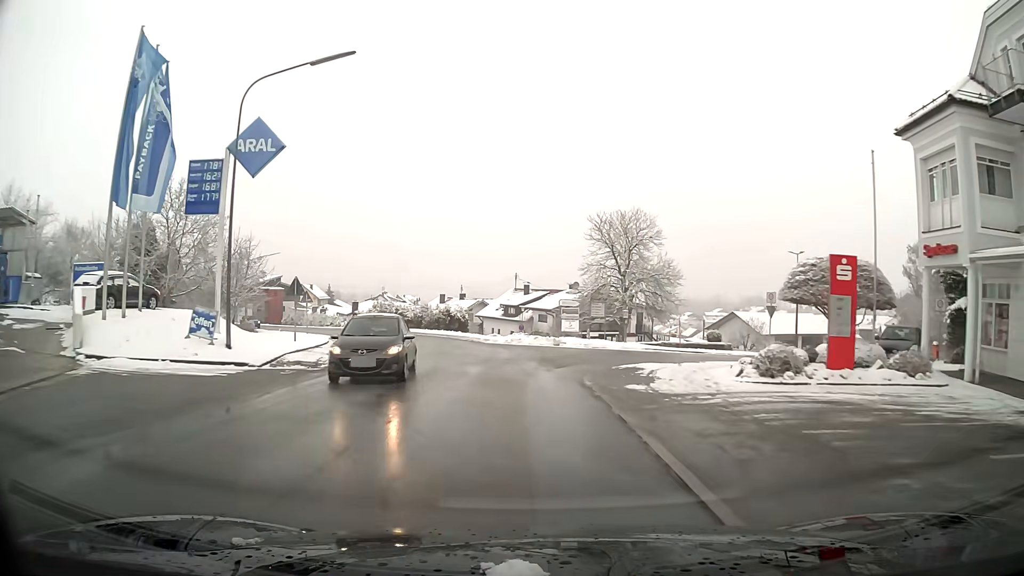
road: tertiary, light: Day
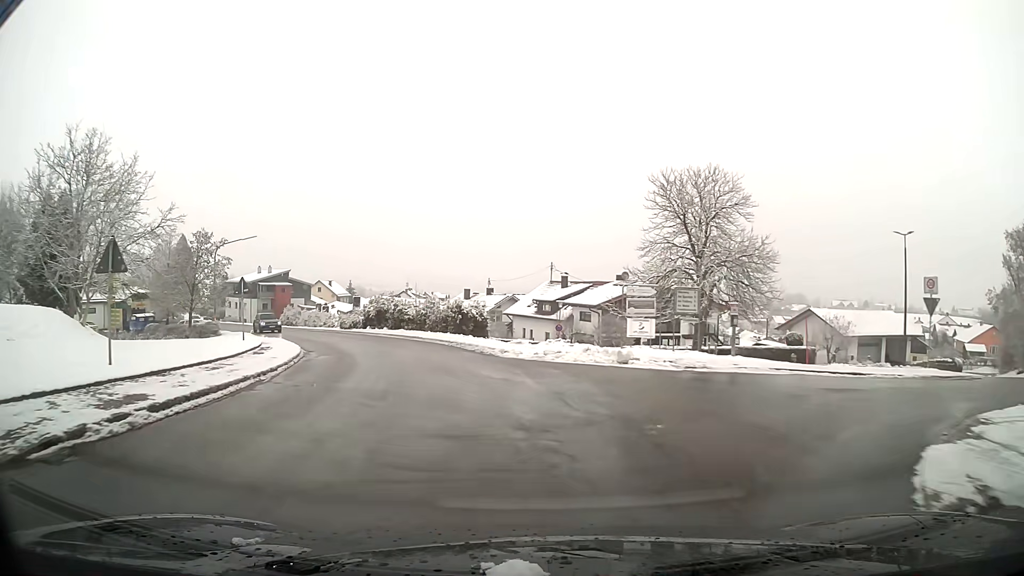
(-0.4, +14.1) m; -4°
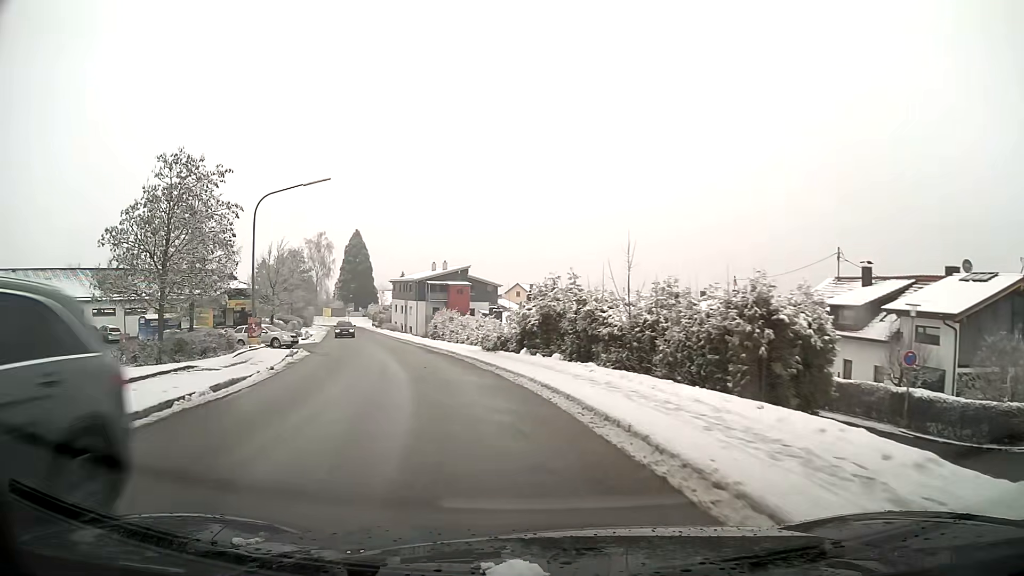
(-4.3, +26.4) m; -19°
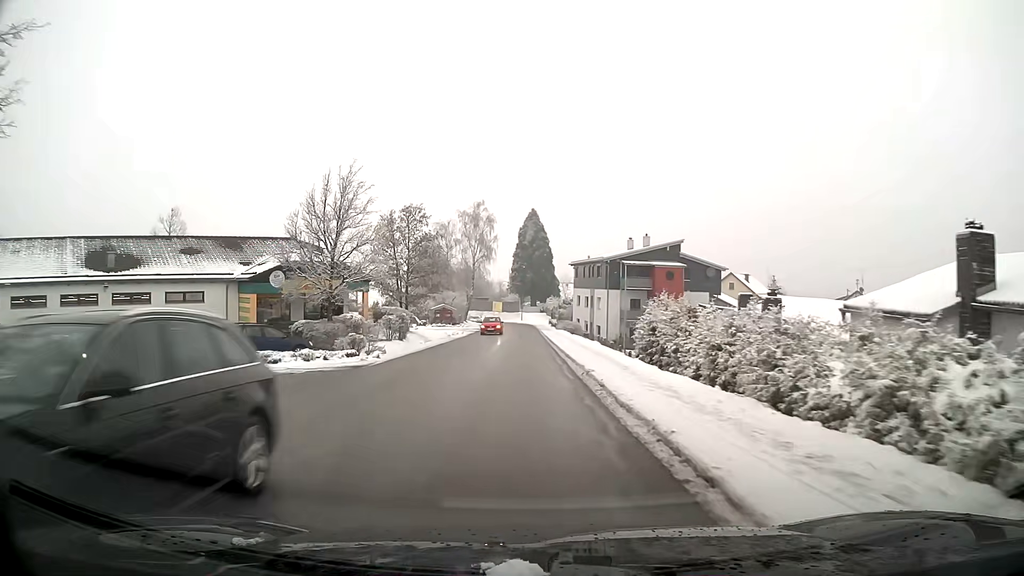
(-4.1, +28.4) m; -14°
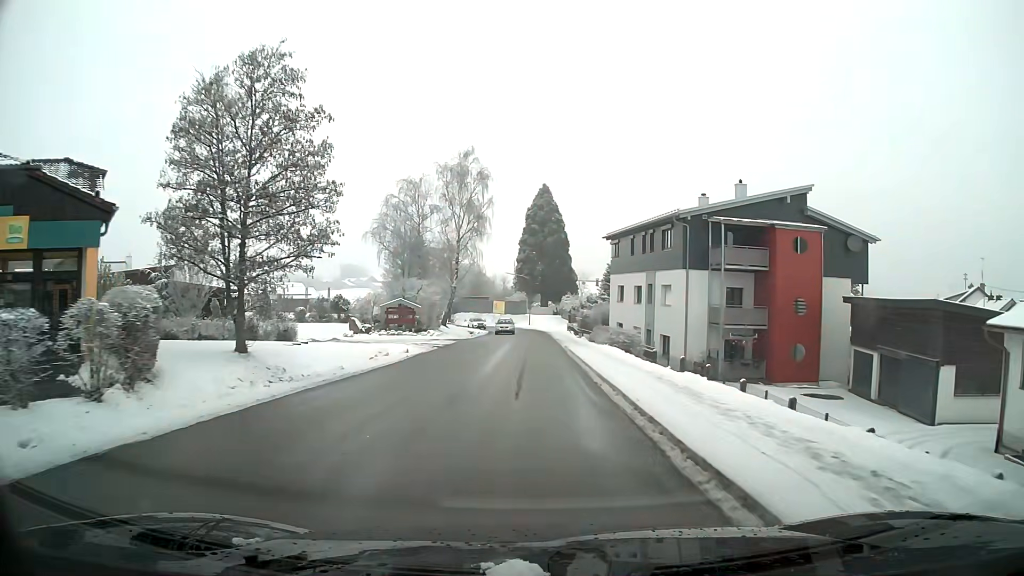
(-0.1, +30.0) m; 0°
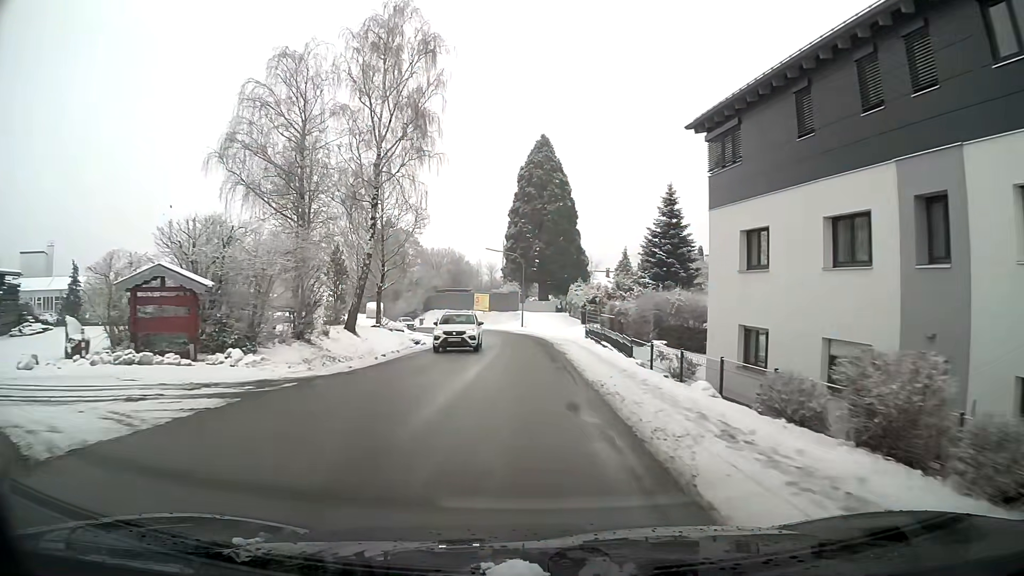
(+0.1, +30.7) m; 0°
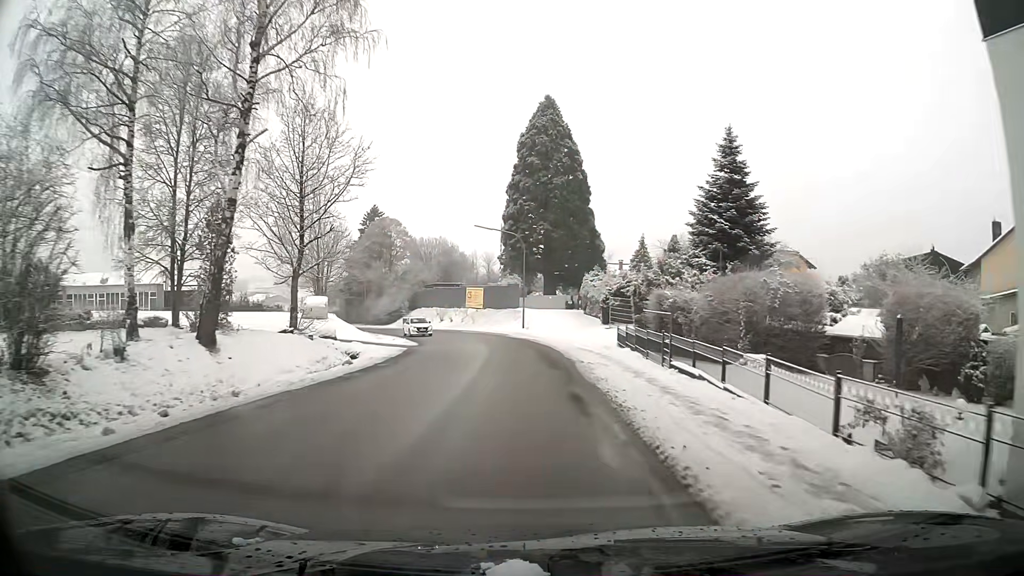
(-0.1, +14.8) m; -1°
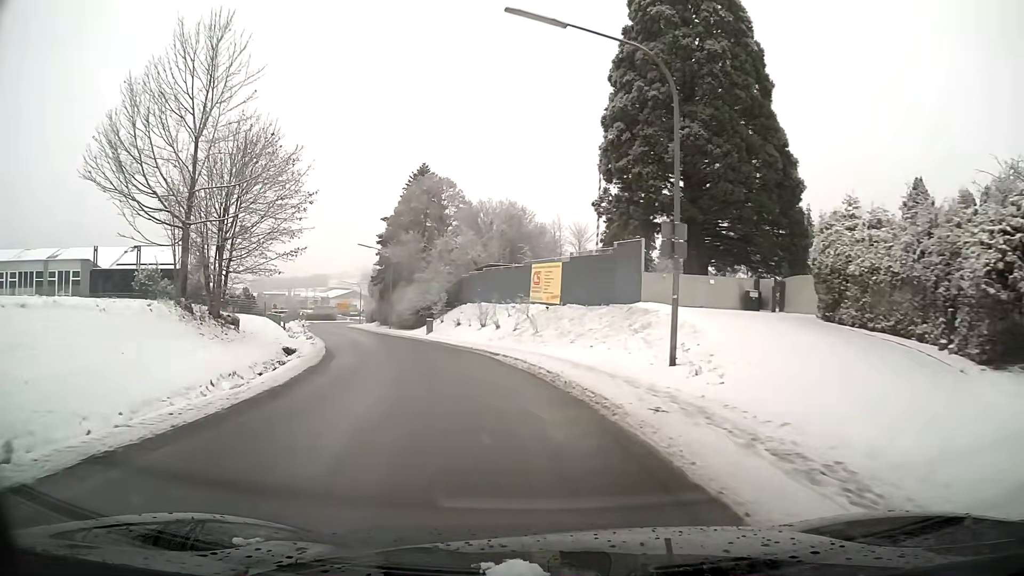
(-1.7, +34.2) m; -10°
(0, +10) (-2, +20) (-4, +30) (-7, +39) (-10, +49) (-13, +58) (-17, +68) (-20, +77) (-23, +87) (-25, +96) m
